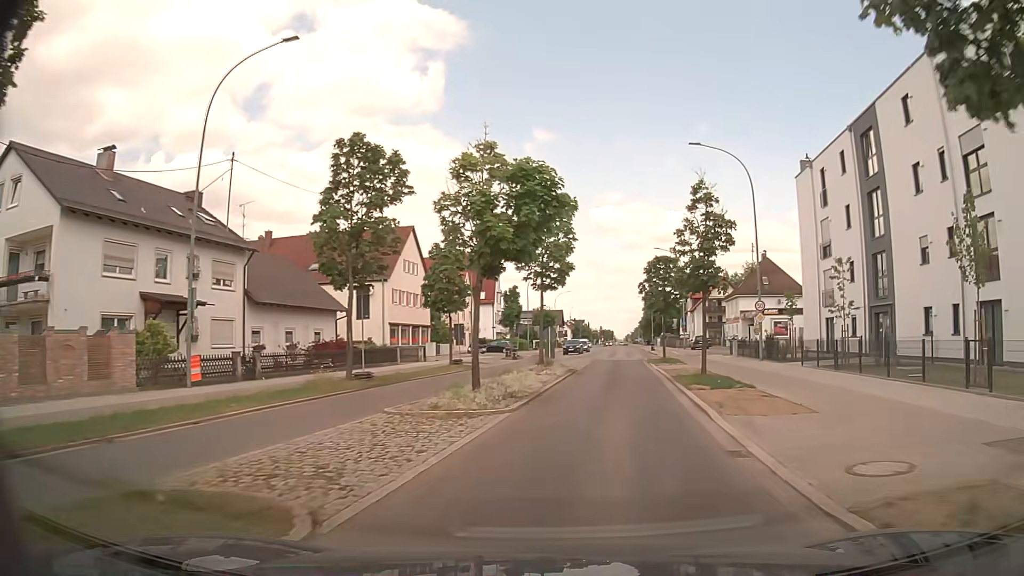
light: Day
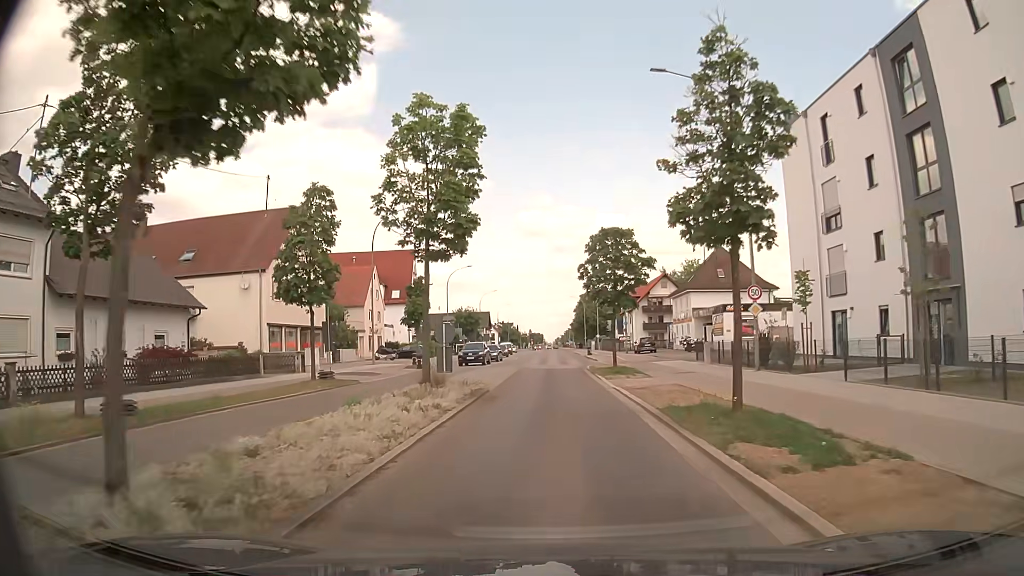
(+0.8, +11.5) m; +5°
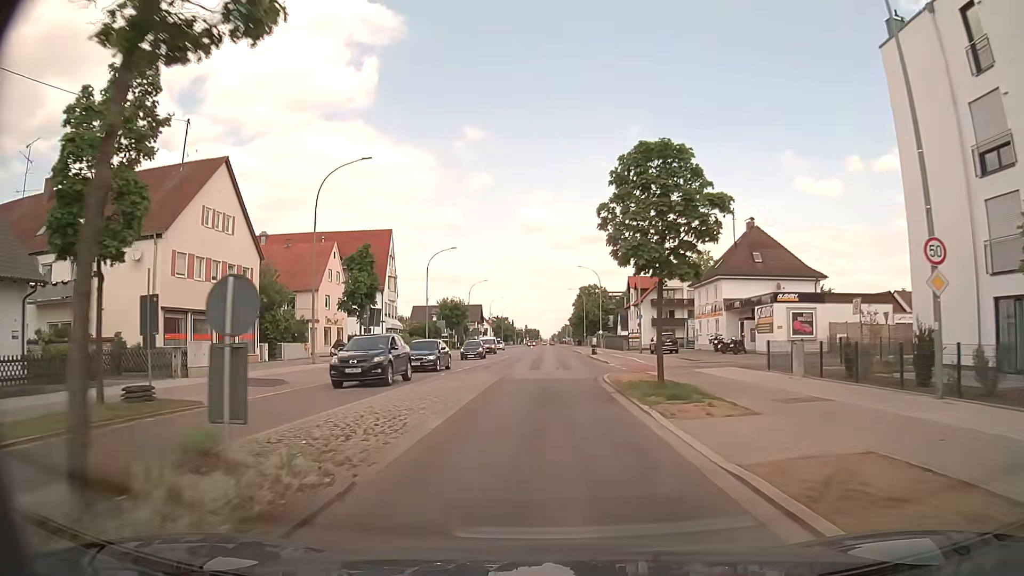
(+0.1, +13.4) m; 0°
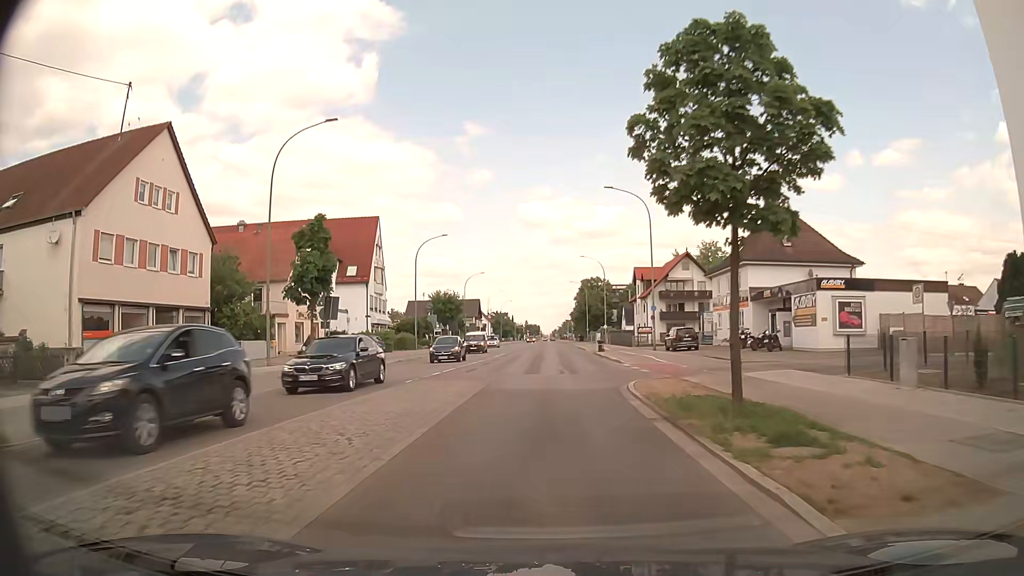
(+0.1, +7.0) m; 0°
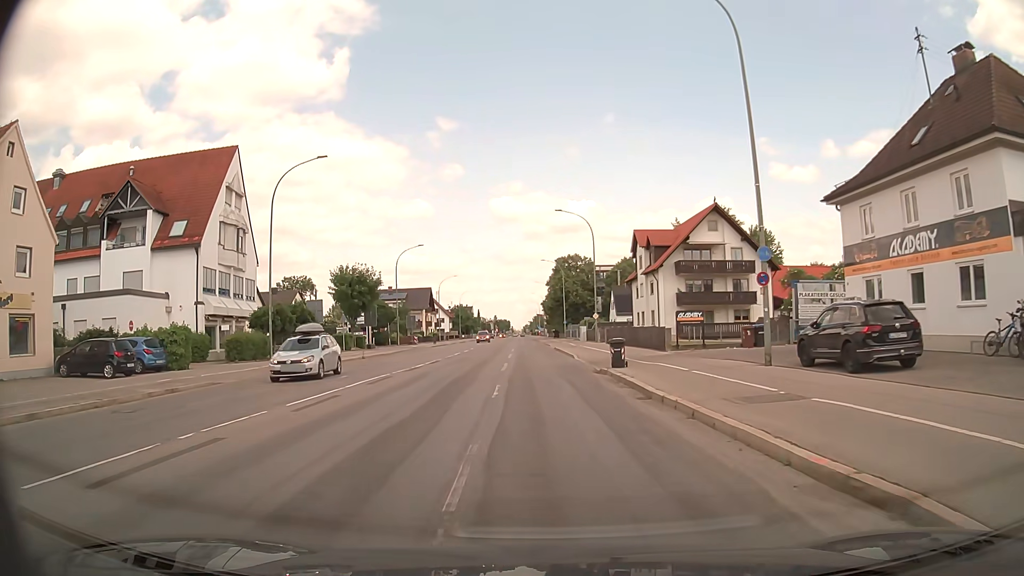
(+1.1, +31.2) m; +3°
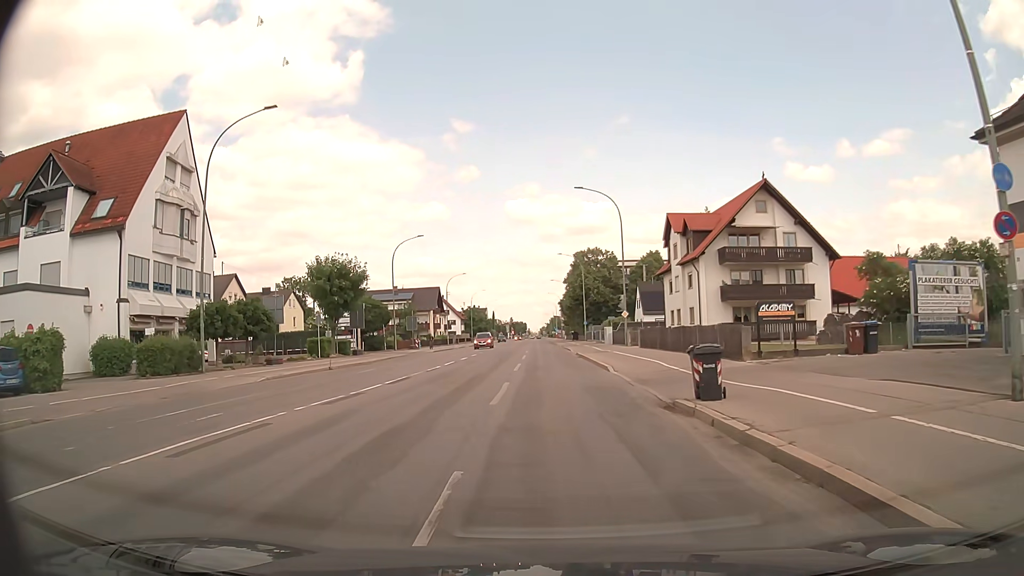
(-0.2, +10.3) m; -2°
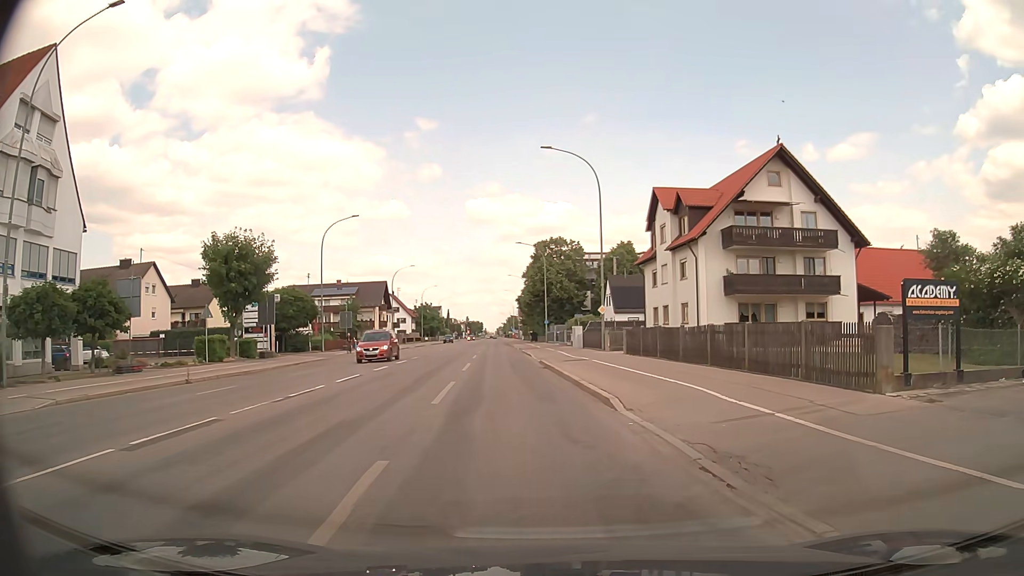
(0.0, +11.0) m; +3°
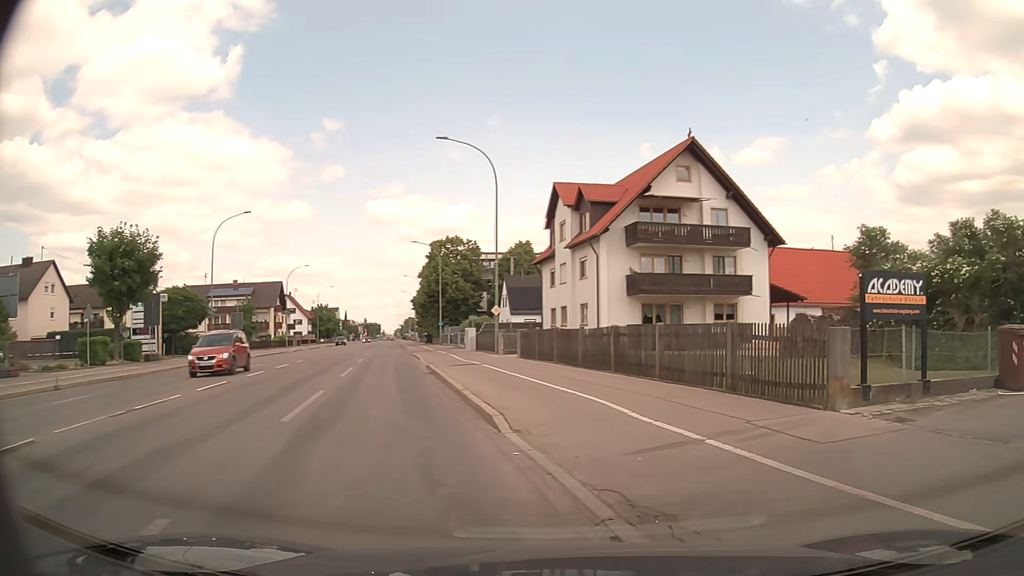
(+0.2, +2.2) m; +8°
